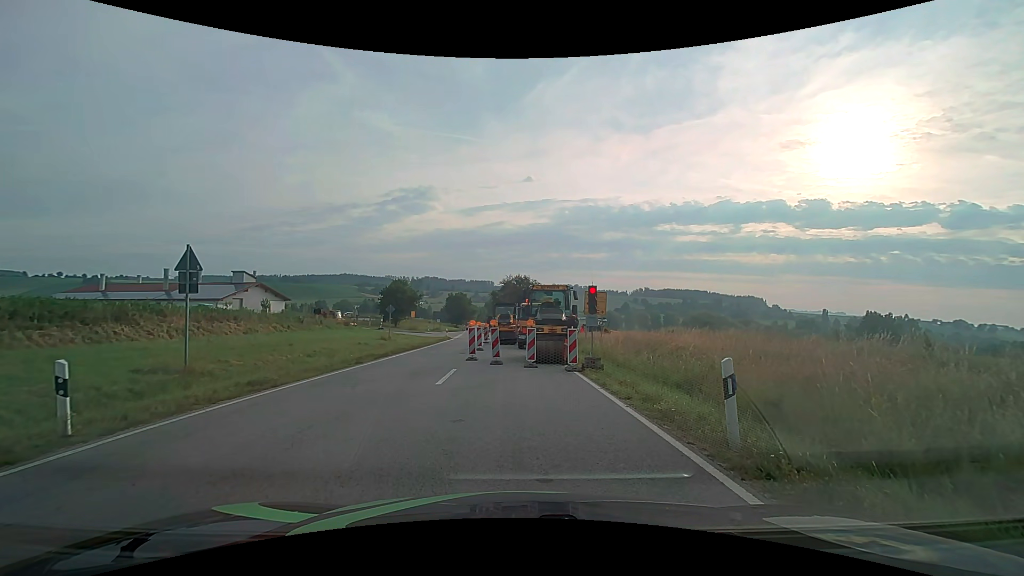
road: secondary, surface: asphalt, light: Day
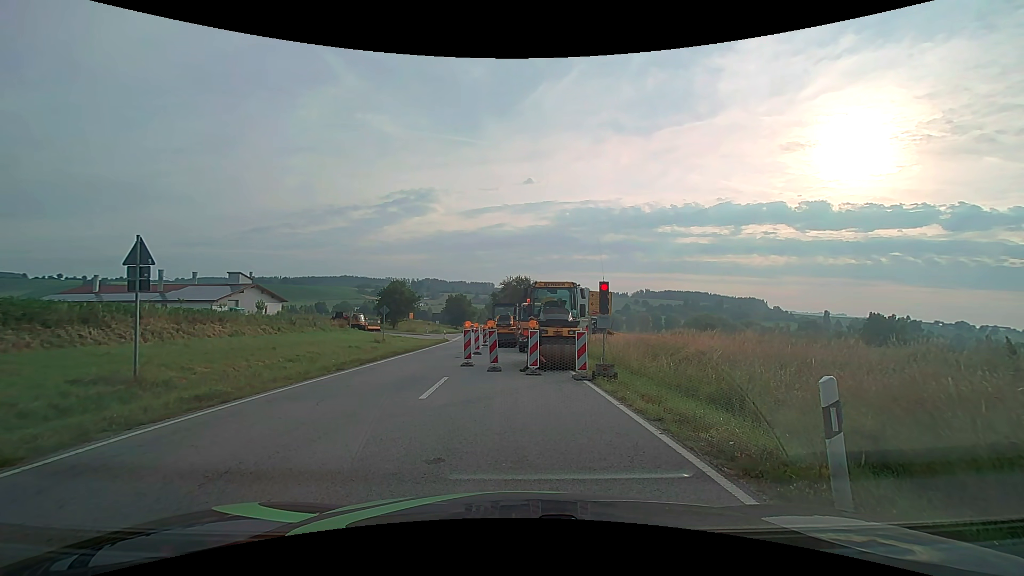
(0.0, +1.9) m; +1°
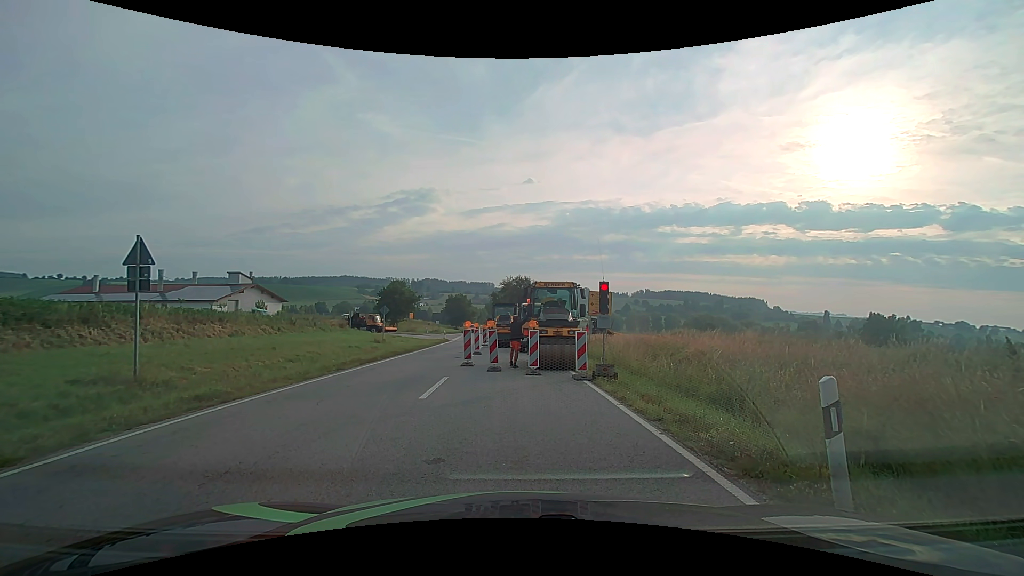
(0.0, 0.0) m; 0°
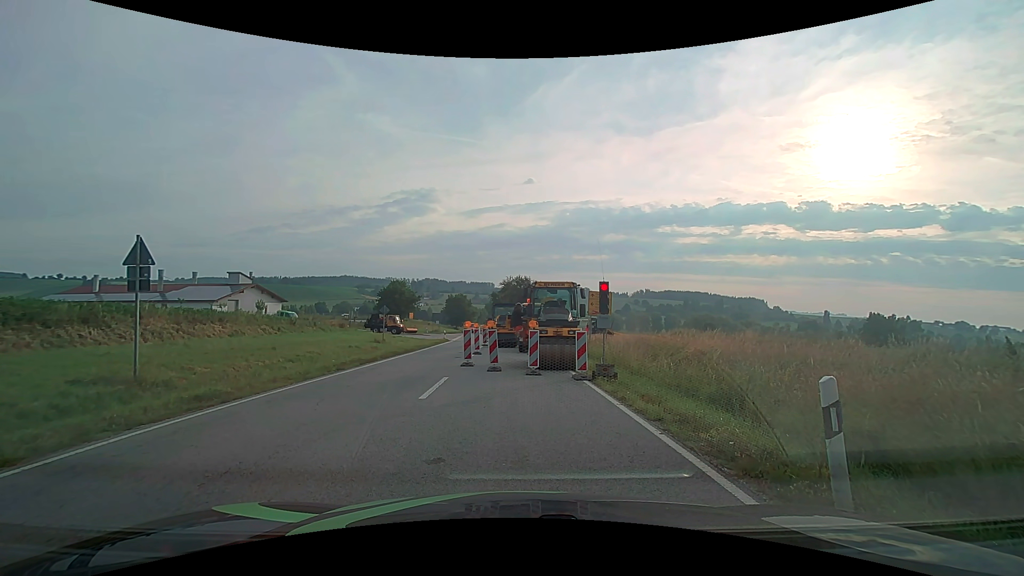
(0.0, 0.0) m; 0°
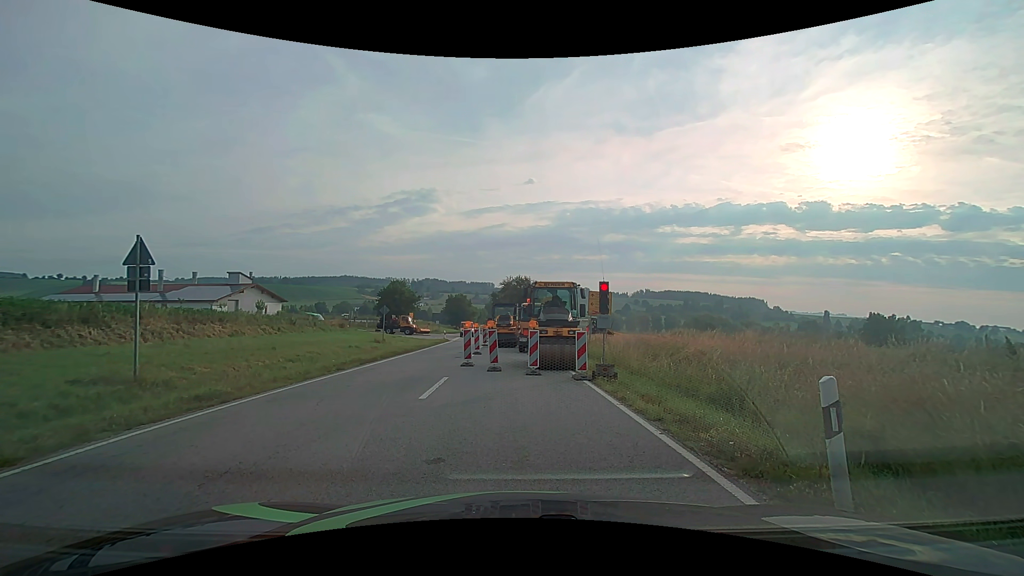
(0.0, 0.0) m; 0°
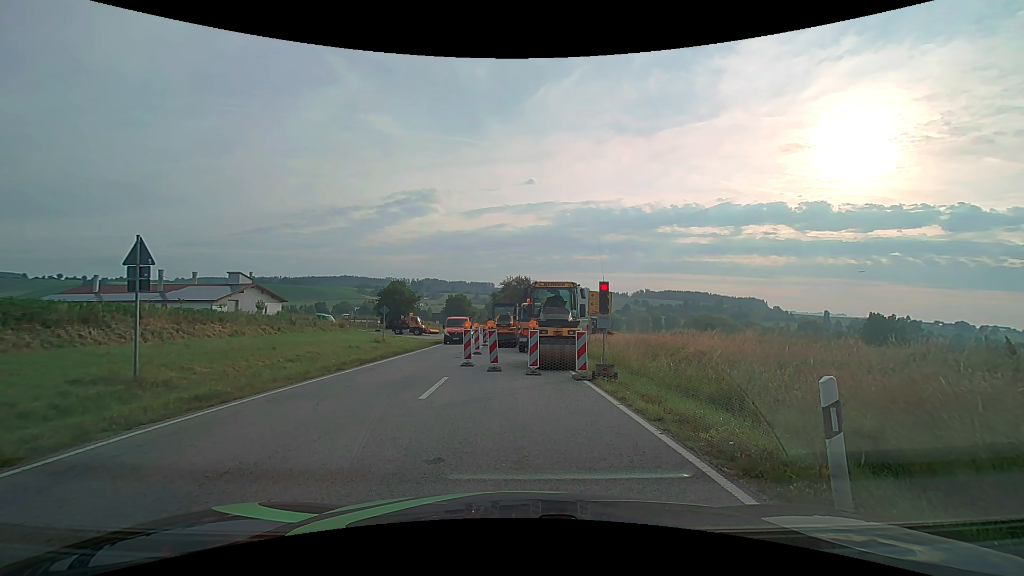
(0.0, 0.0) m; 0°
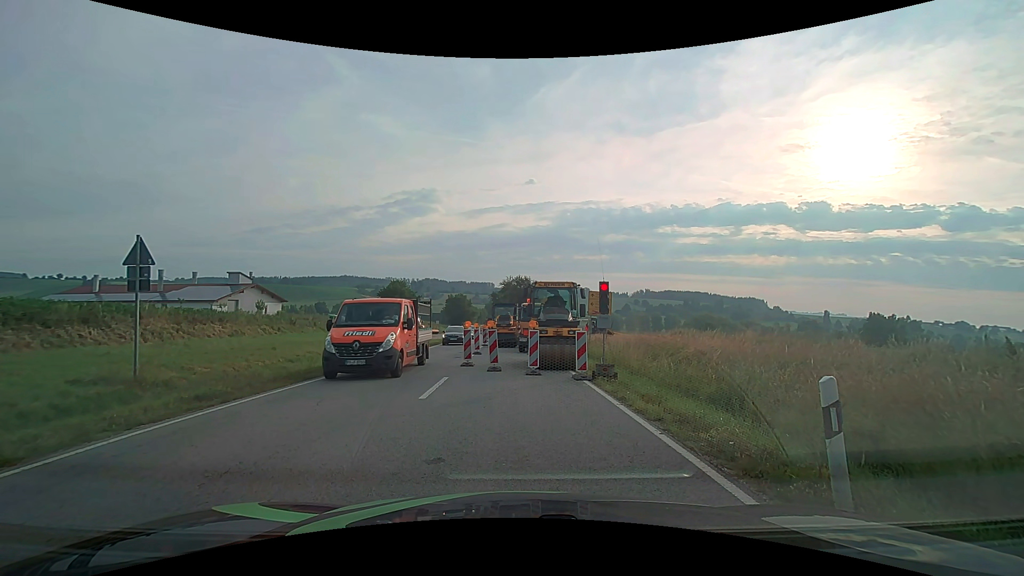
(0.0, 0.0) m; 0°
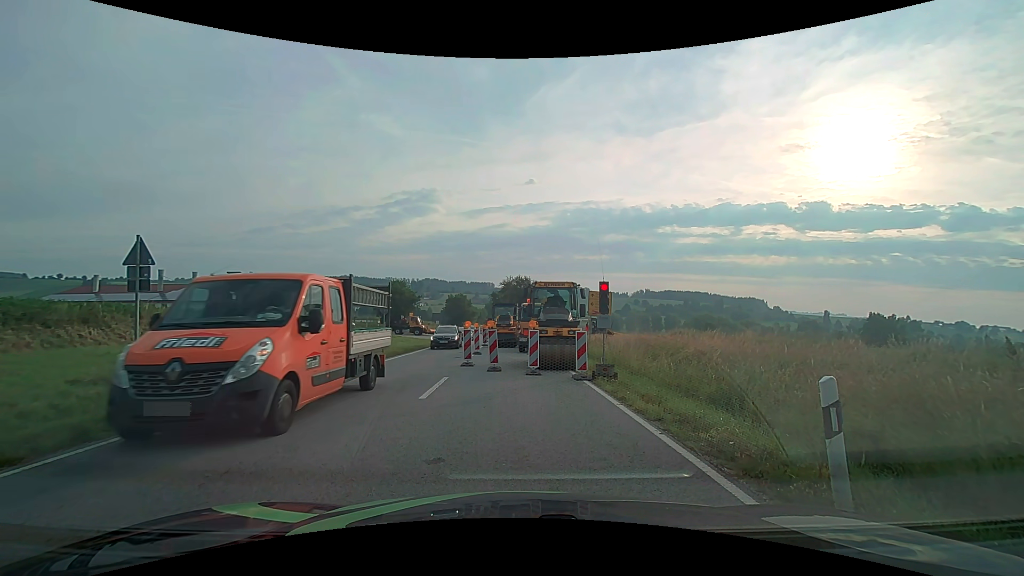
(0.0, 0.0) m; 0°
(-2, +10) (-4, +19) (-5, +29) (-6, +39) (-6, +49) (-7, +59) (-8, +69) (-9, +79) (-10, +89) (-12, +99) m
